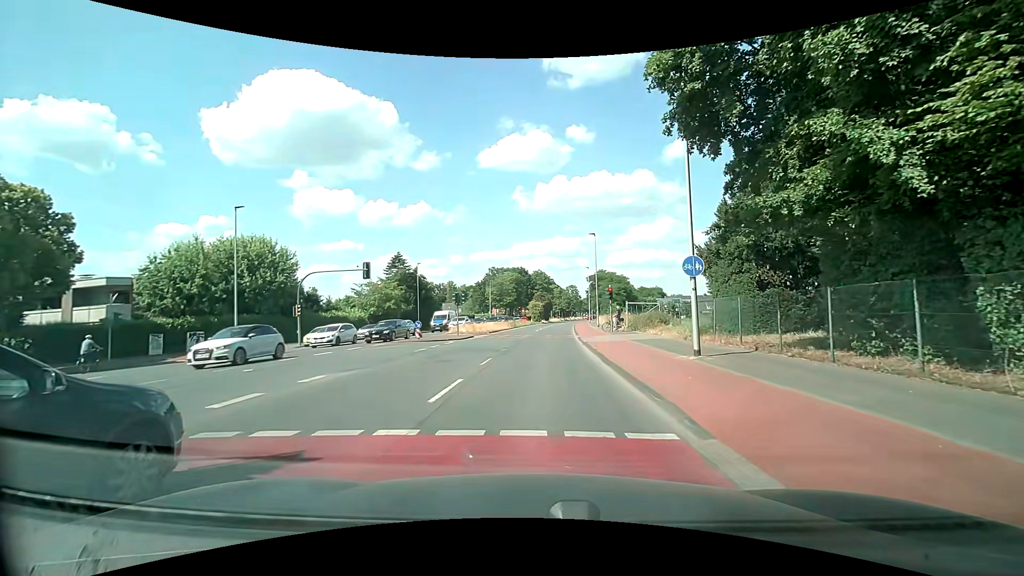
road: secondary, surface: asphalt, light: Day
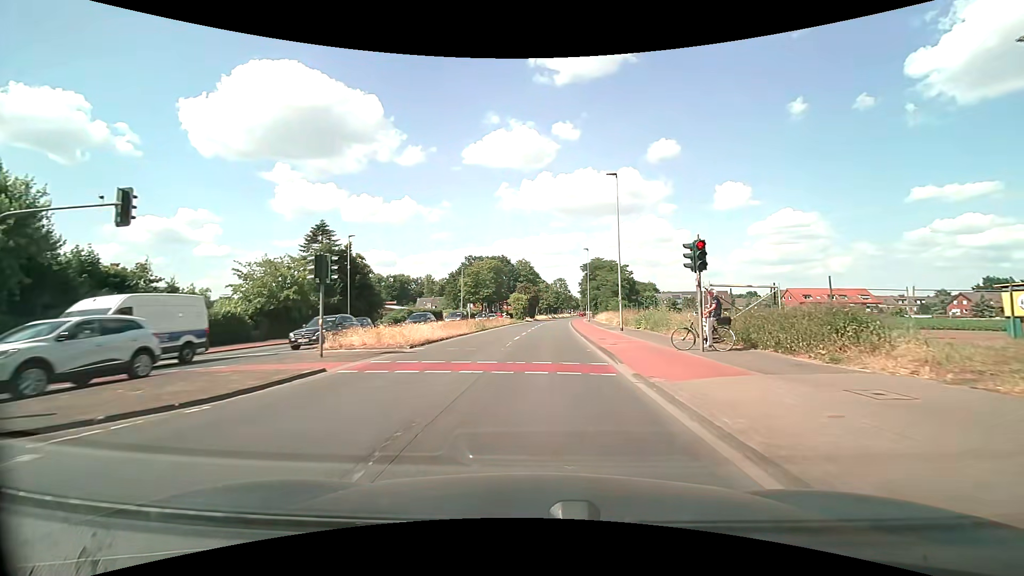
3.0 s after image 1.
(+0.4, +23.2) m; +2°
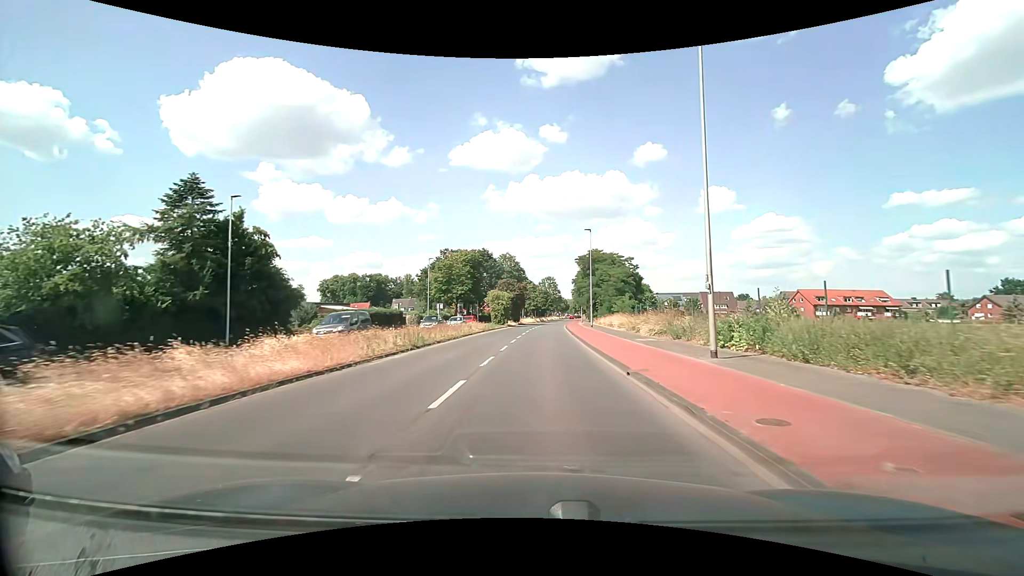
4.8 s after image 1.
(+0.2, +18.7) m; +1°
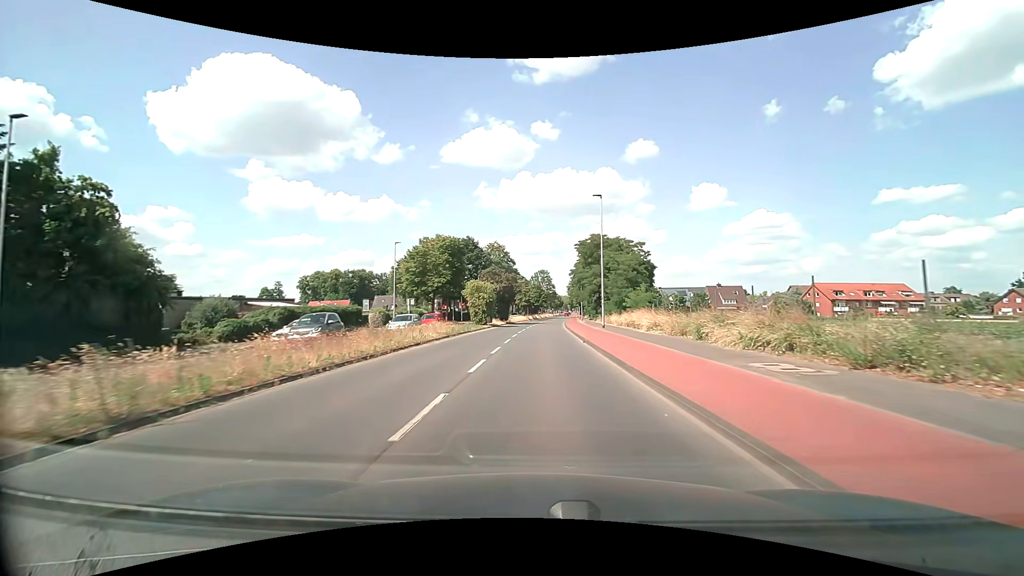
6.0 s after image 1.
(+0.1, +14.3) m; +1°
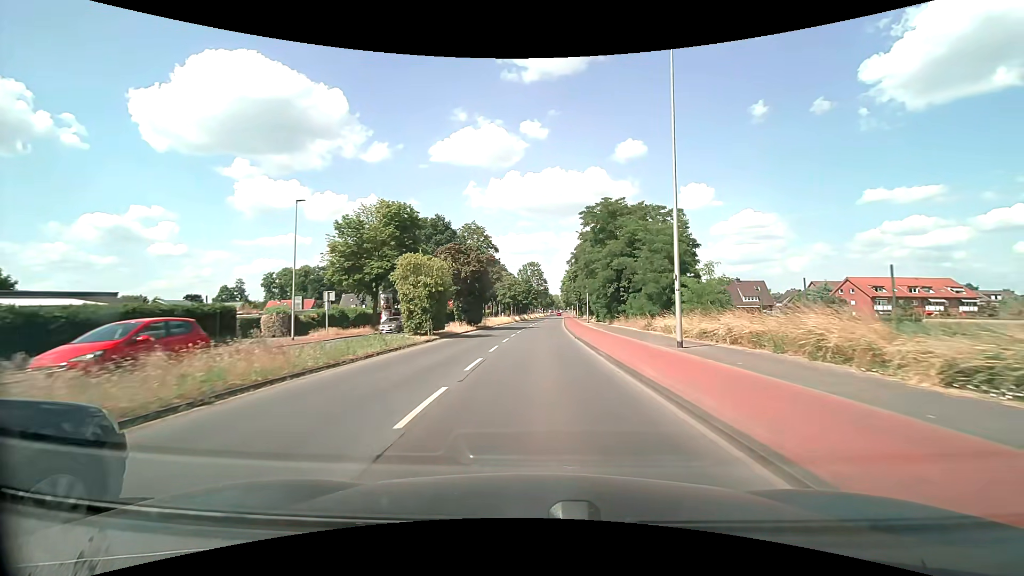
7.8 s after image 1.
(+0.2, +22.5) m; +1°
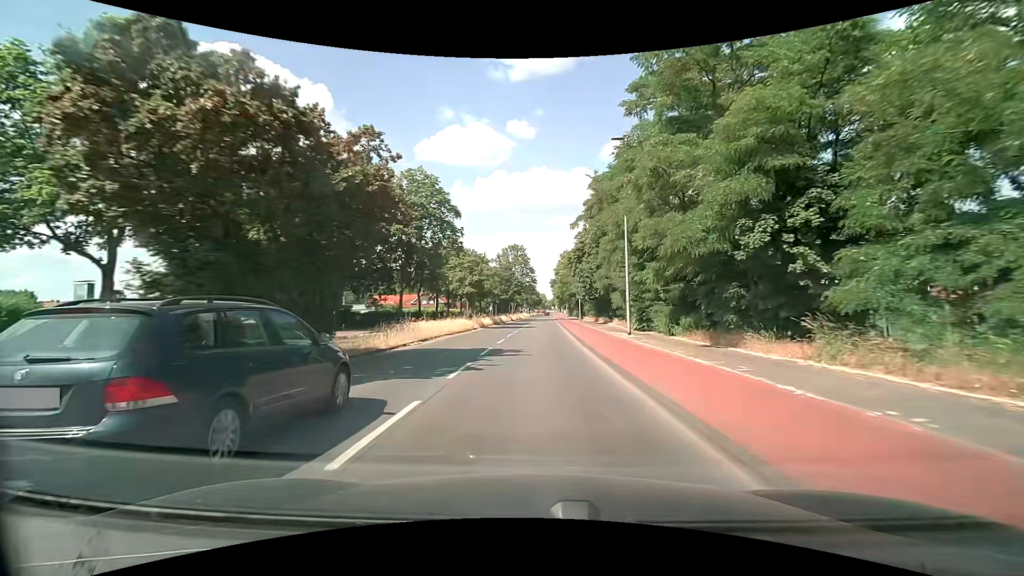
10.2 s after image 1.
(+0.3, +31.0) m; +1°
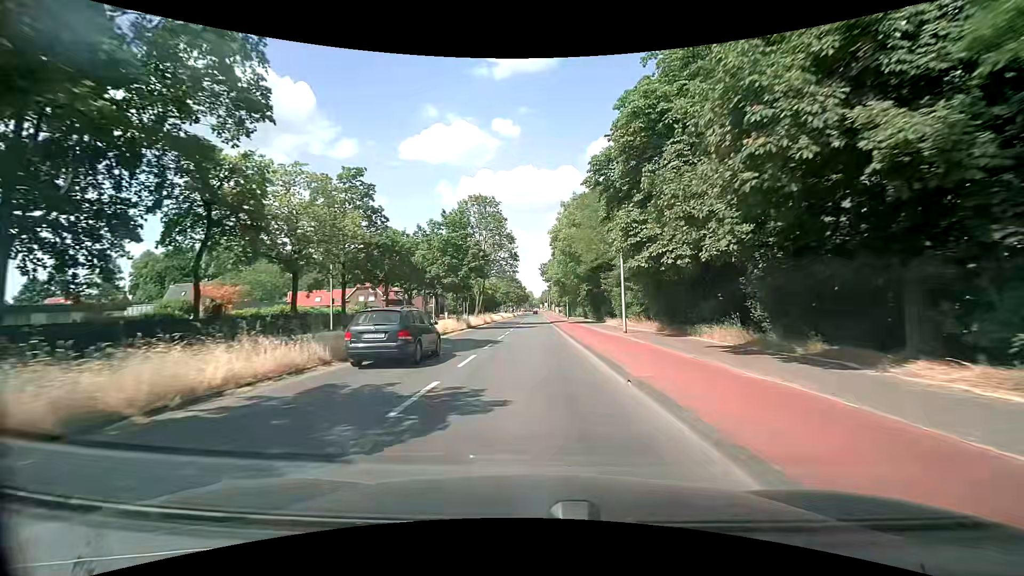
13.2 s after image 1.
(+0.7, +39.3) m; +1°
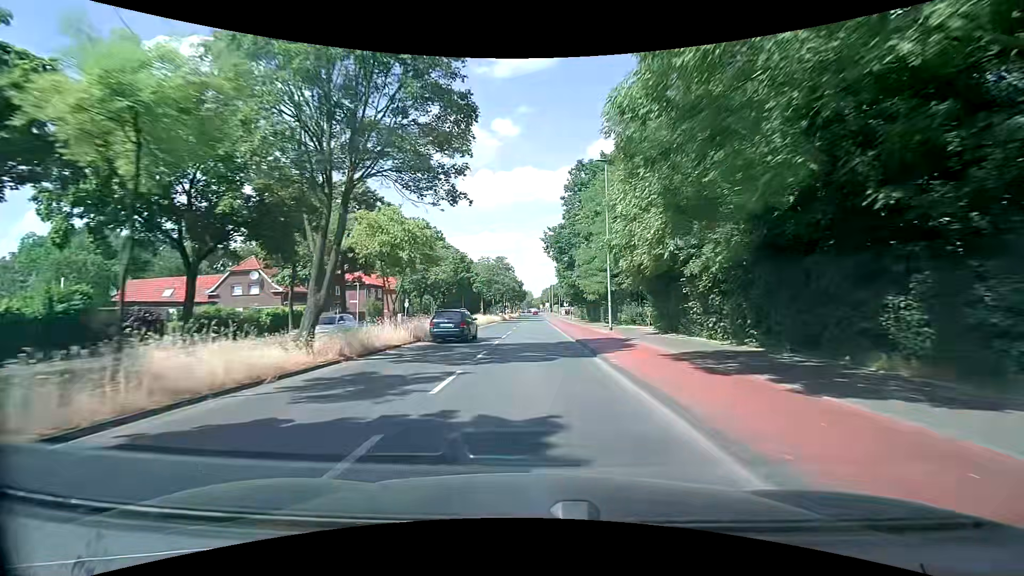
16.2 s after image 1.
(+0.1, +39.1) m; +1°
(0, +10) (0, +20) (0, +30) (0, +40) (0, +50) (-1, +60) (-1, +70) (-1, +80) (-1, +90) (-1, +100) m
